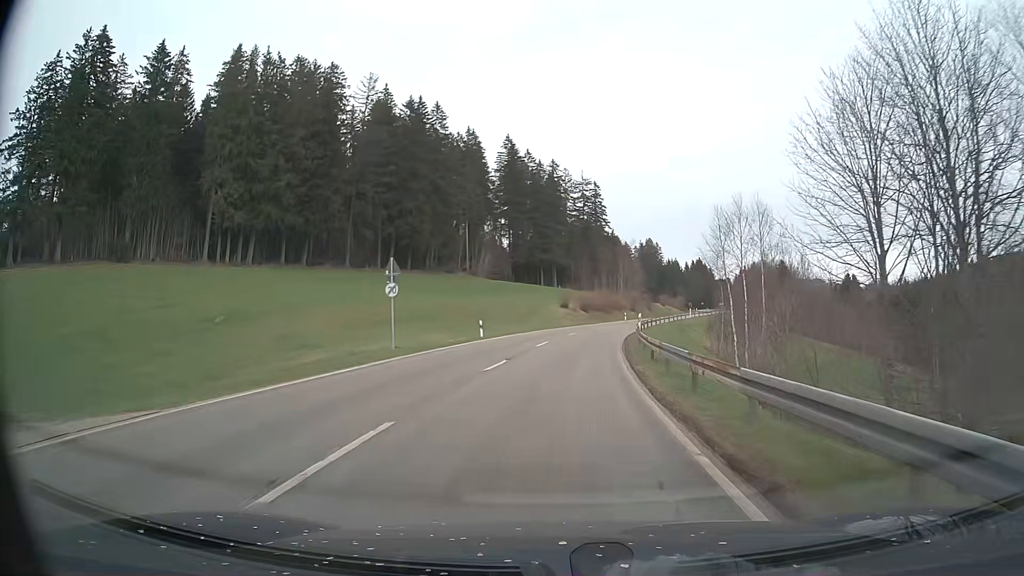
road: secondary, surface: asphalt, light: Day
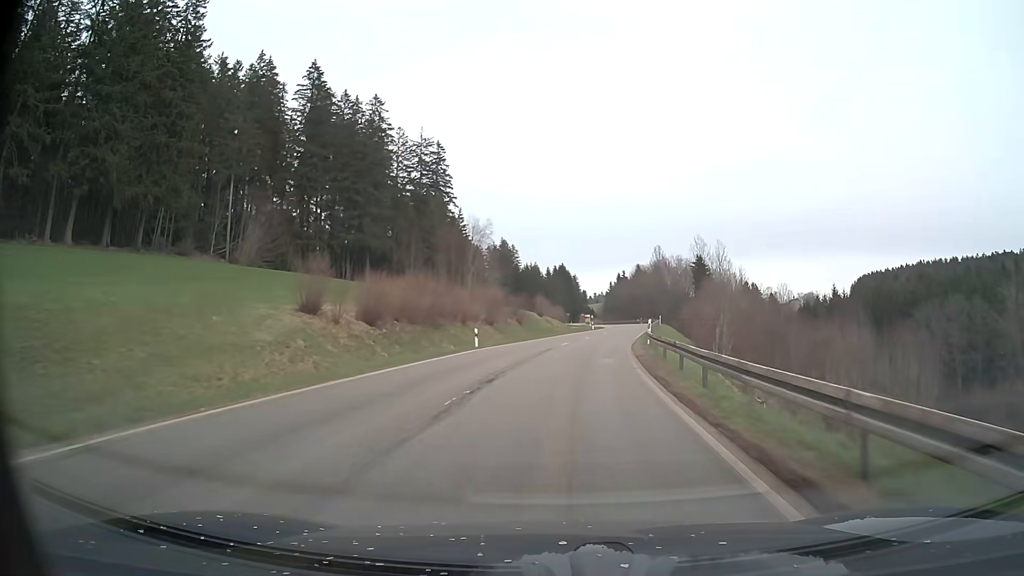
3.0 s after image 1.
(+4.8, +55.3) m; +12°
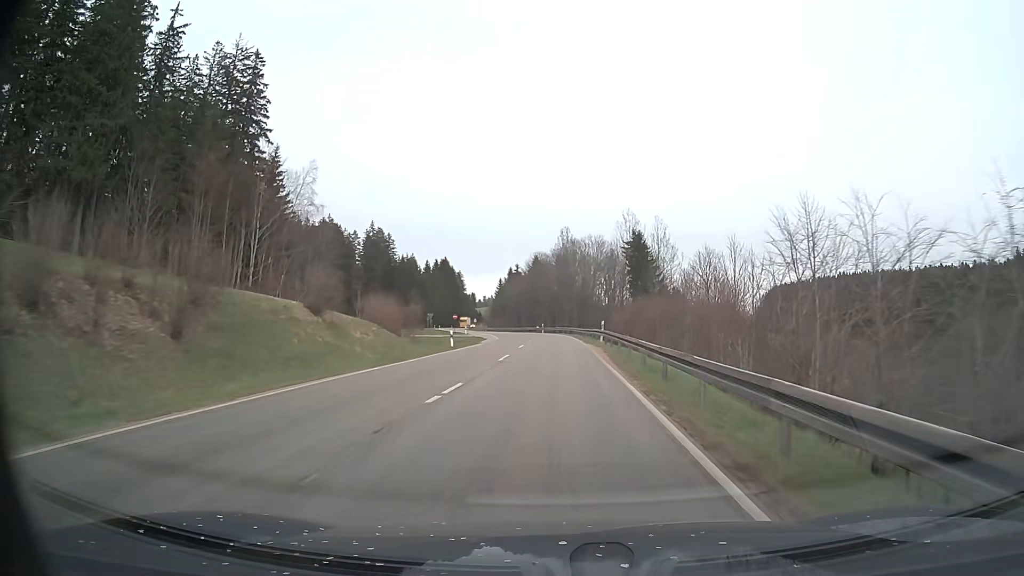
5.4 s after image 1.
(+4.4, +47.5) m; +10°
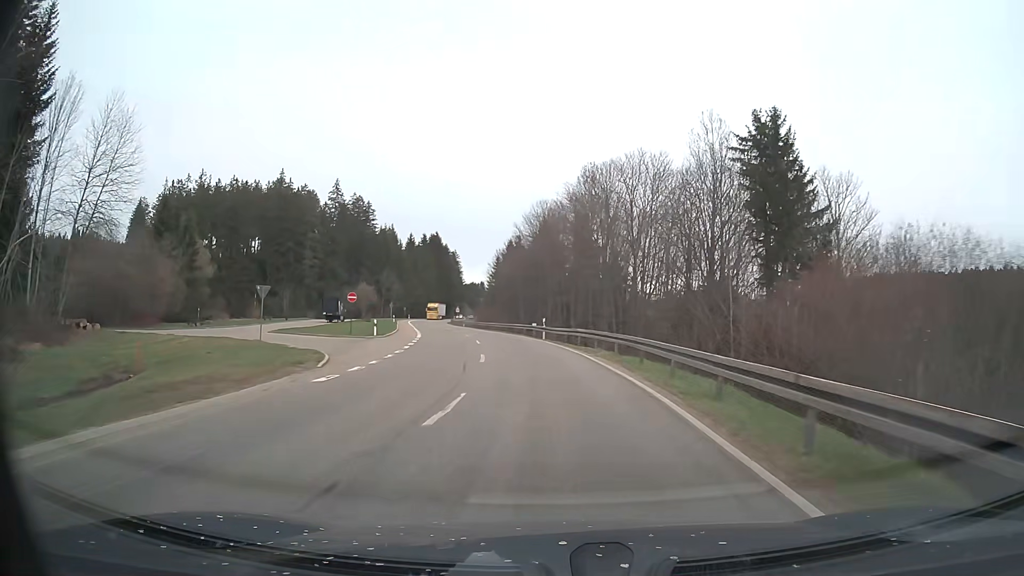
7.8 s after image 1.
(0.0, +51.9) m; -1°
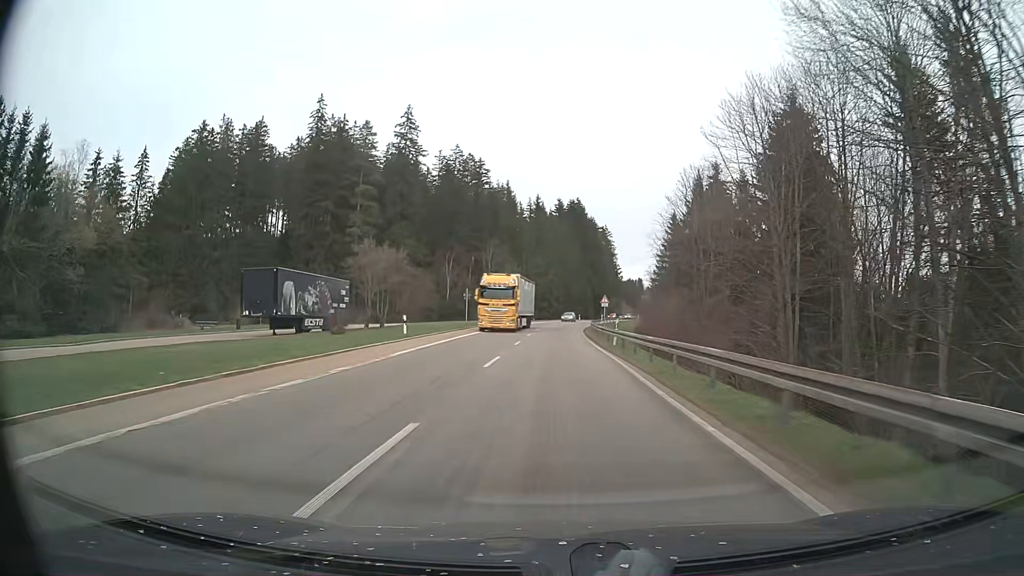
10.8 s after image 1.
(-8.3, +65.4) m; -13°
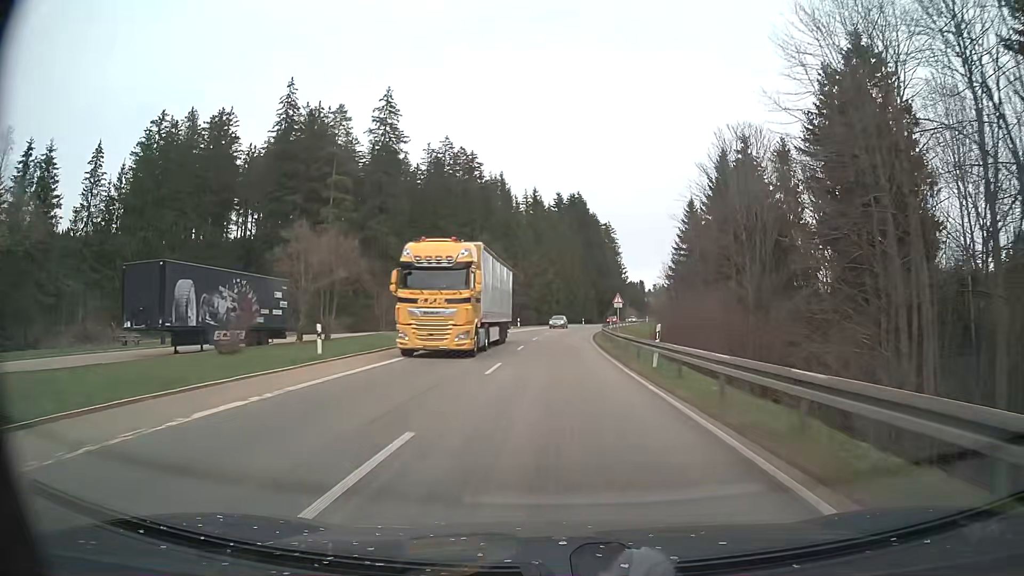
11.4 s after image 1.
(-0.1, +12.6) m; -1°
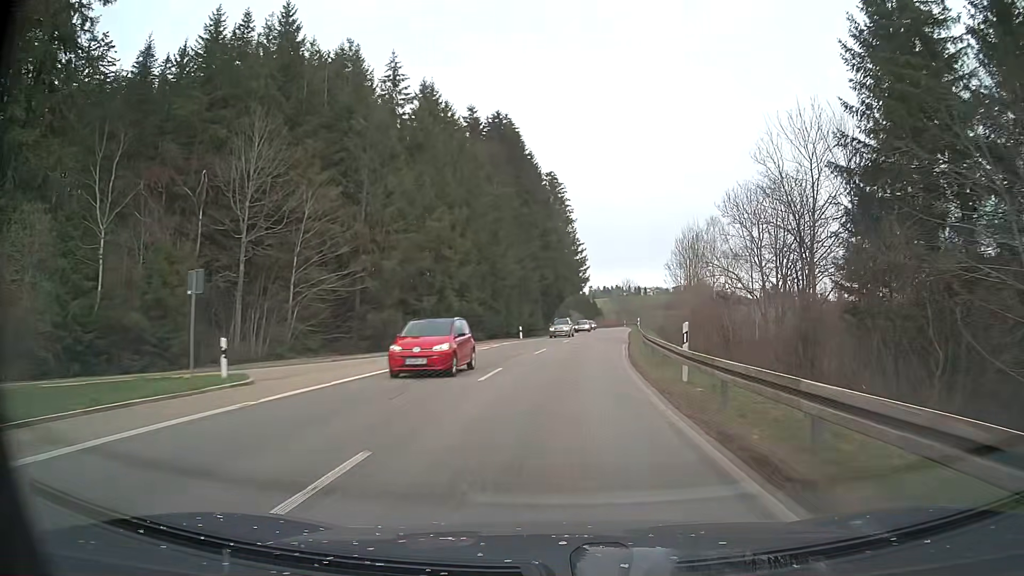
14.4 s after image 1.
(+2.0, +62.0) m; +6°
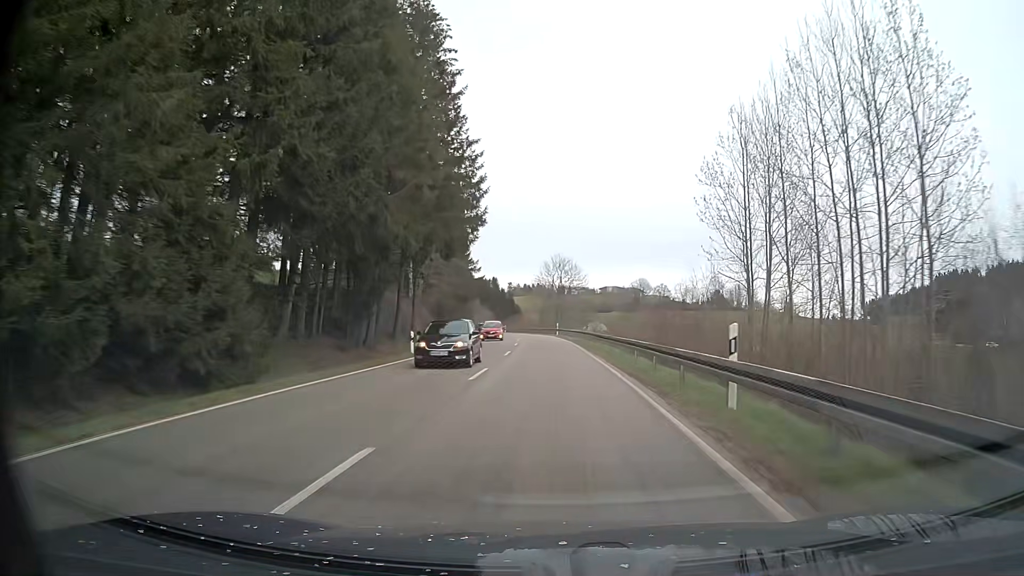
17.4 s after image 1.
(+4.9, +60.6) m; +7°
(0, +10) (0, +20) (0, +30) (0, +40) (0, +50) (-1, +60) (-2, +70) (-3, +80) (-4, +90) (-6, +100) m
